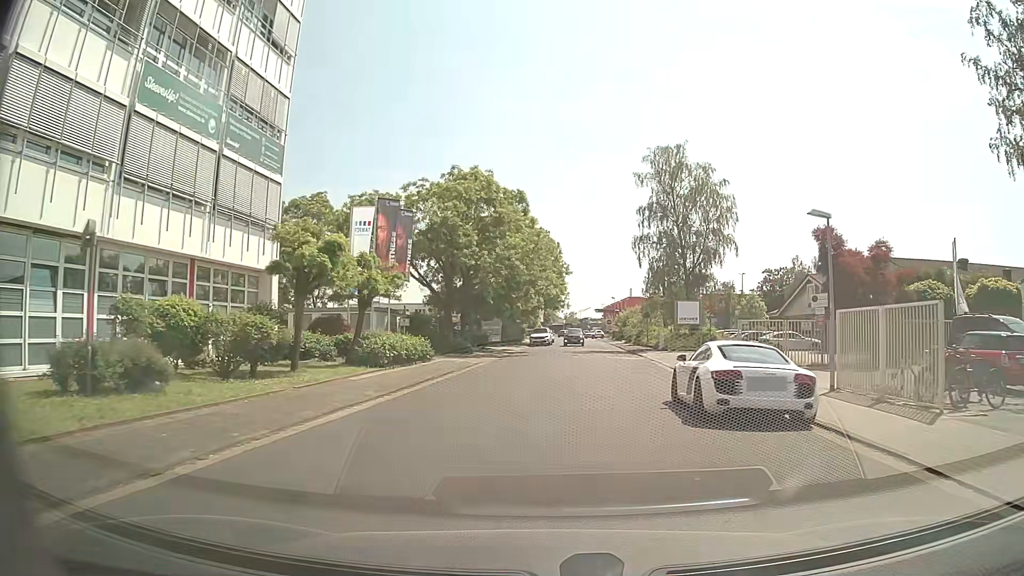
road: residential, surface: asphalt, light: Day
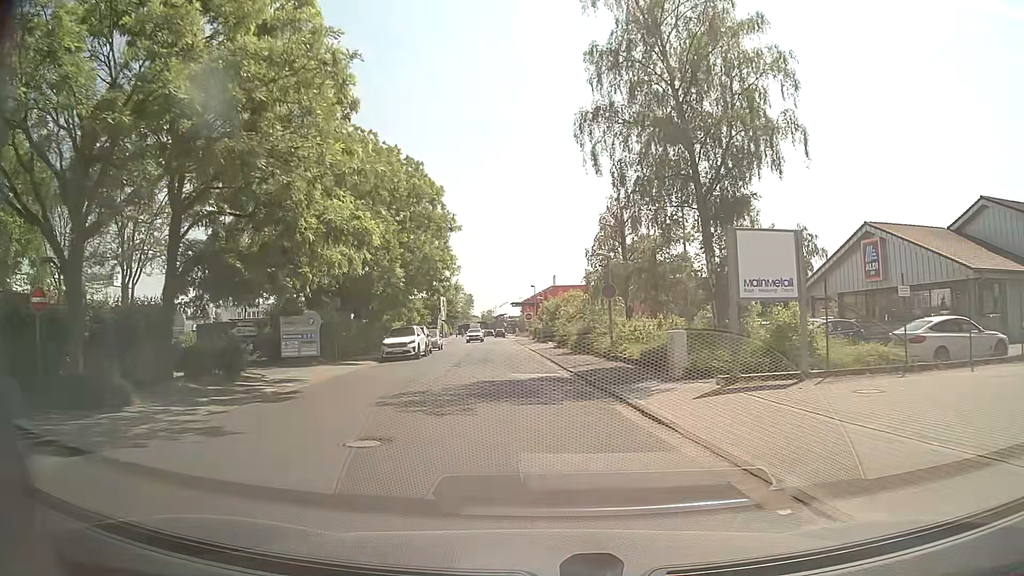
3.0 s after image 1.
(+2.9, +29.2) m; +7°
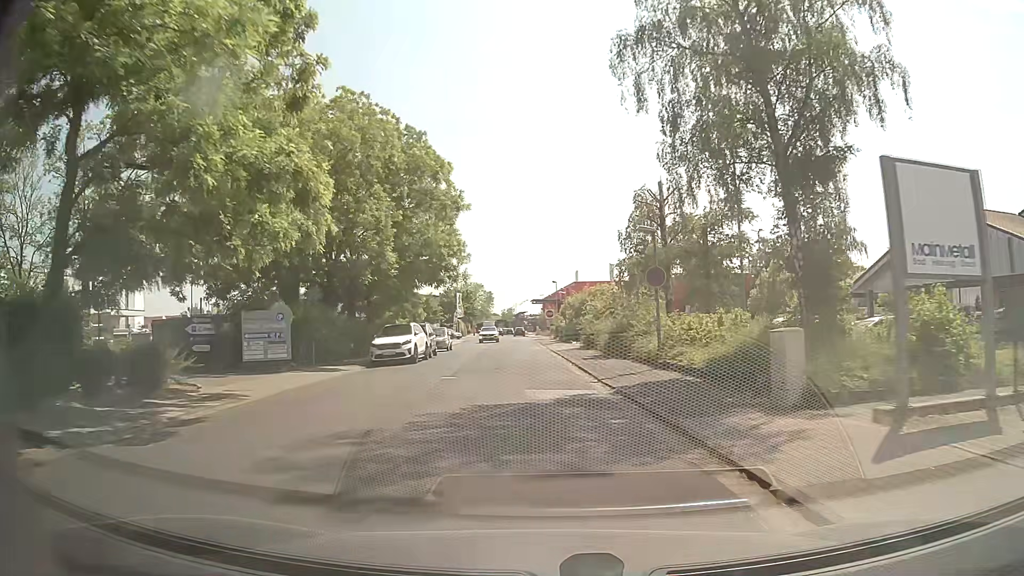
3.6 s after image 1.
(0.0, +6.1) m; -1°
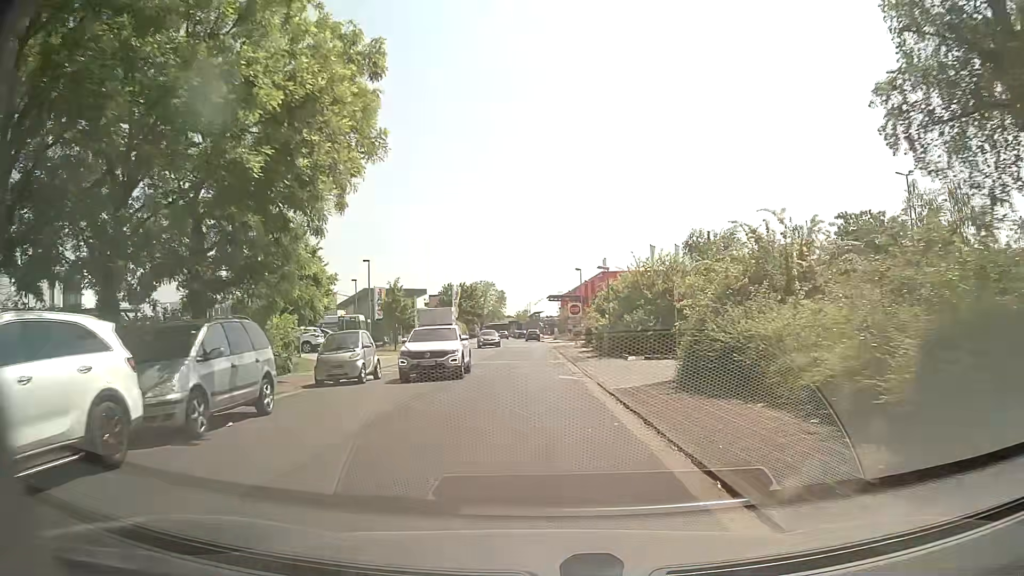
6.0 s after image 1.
(-0.6, +24.2) m; -1°
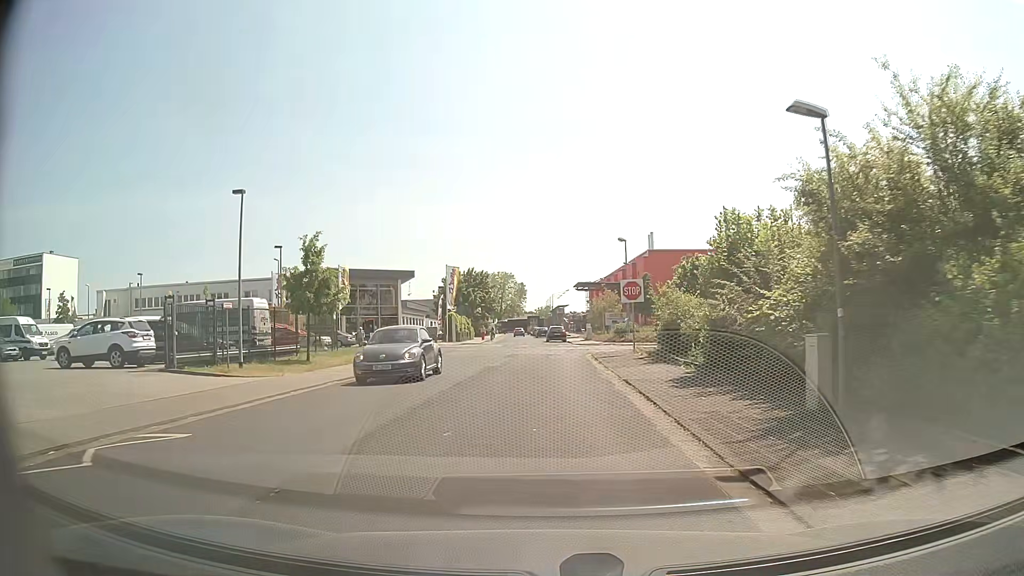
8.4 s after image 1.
(-0.7, +23.0) m; -3°
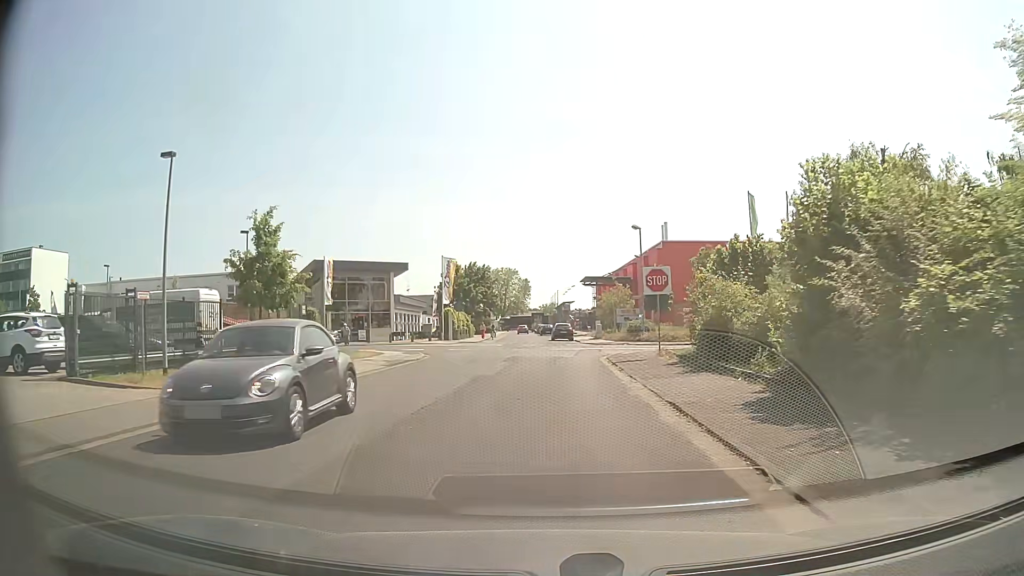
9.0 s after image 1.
(0.0, +5.4) m; -1°
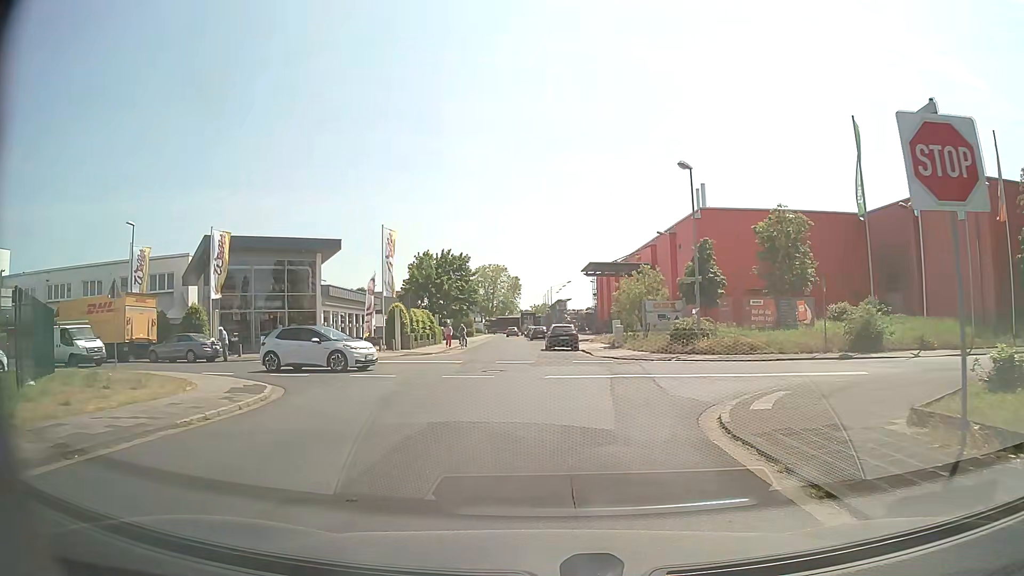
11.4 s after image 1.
(+0.2, +18.7) m; +1°
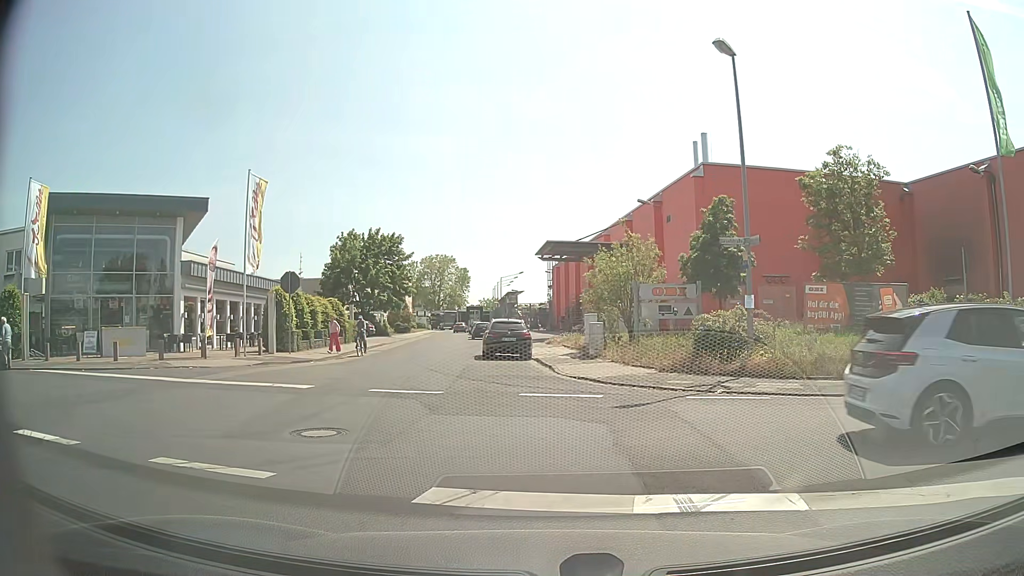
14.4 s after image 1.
(+0.4, +12.4) m; +3°
